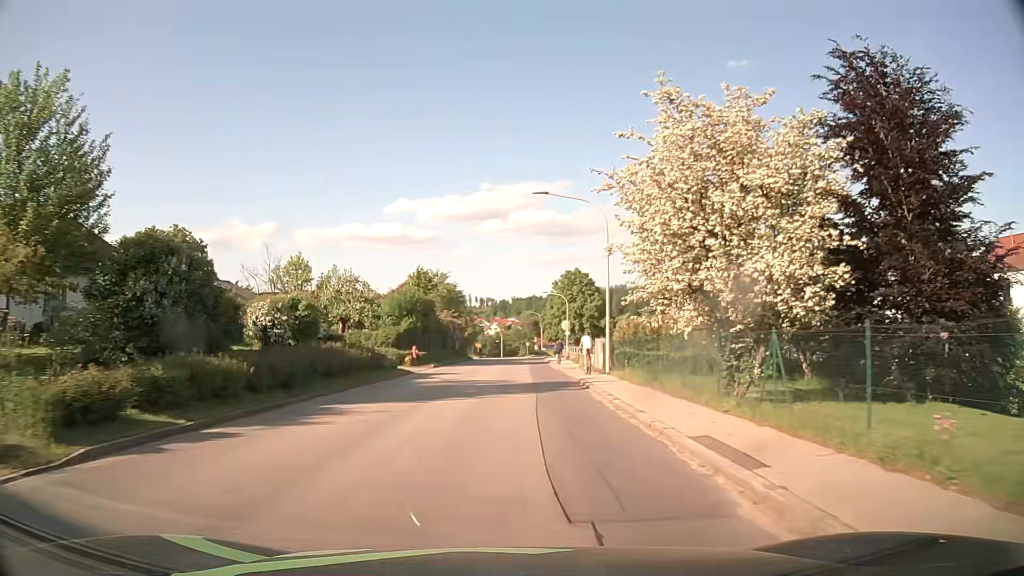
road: tertiary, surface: asphalt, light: Day
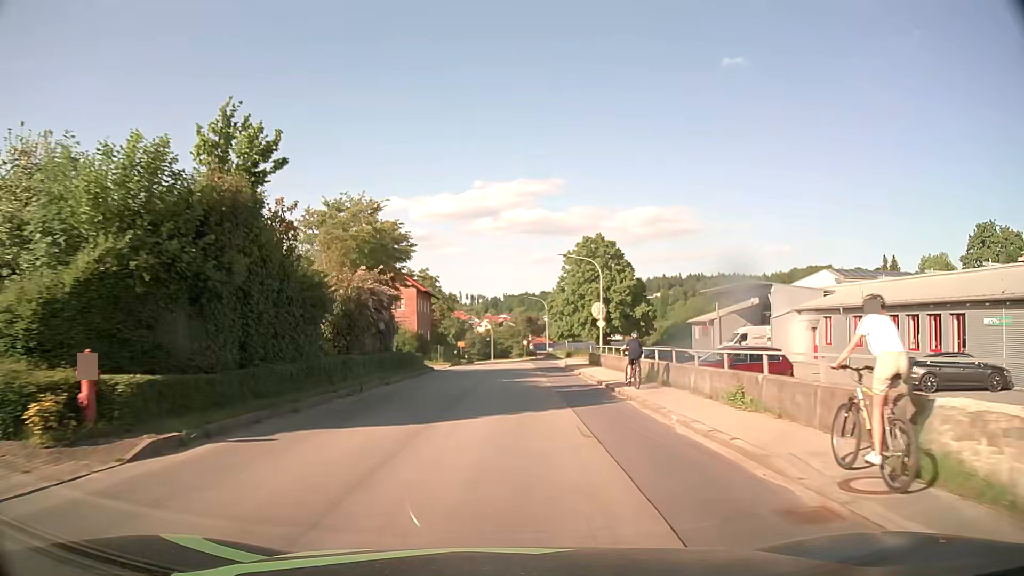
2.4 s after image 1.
(+0.1, +31.7) m; +1°
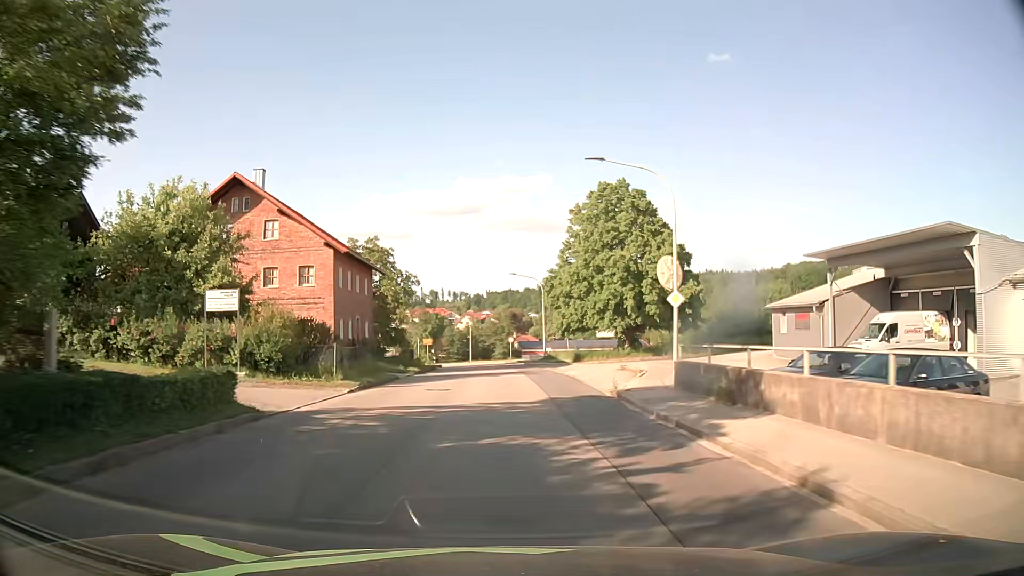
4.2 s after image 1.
(+0.4, +23.8) m; +2°
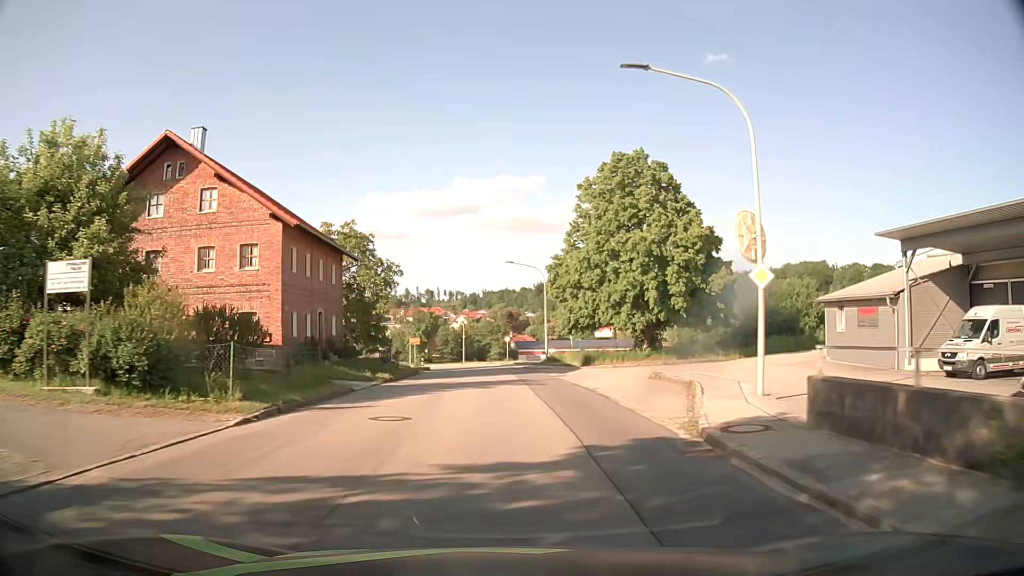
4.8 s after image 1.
(0.0, +7.9) m; +1°
(0, +10) (0, +20) (0, +30) (-1, +40) (-2, +50) (-2, +60) (-4, +70) (-5, +80) (-7, +90) (-9, +99) m
